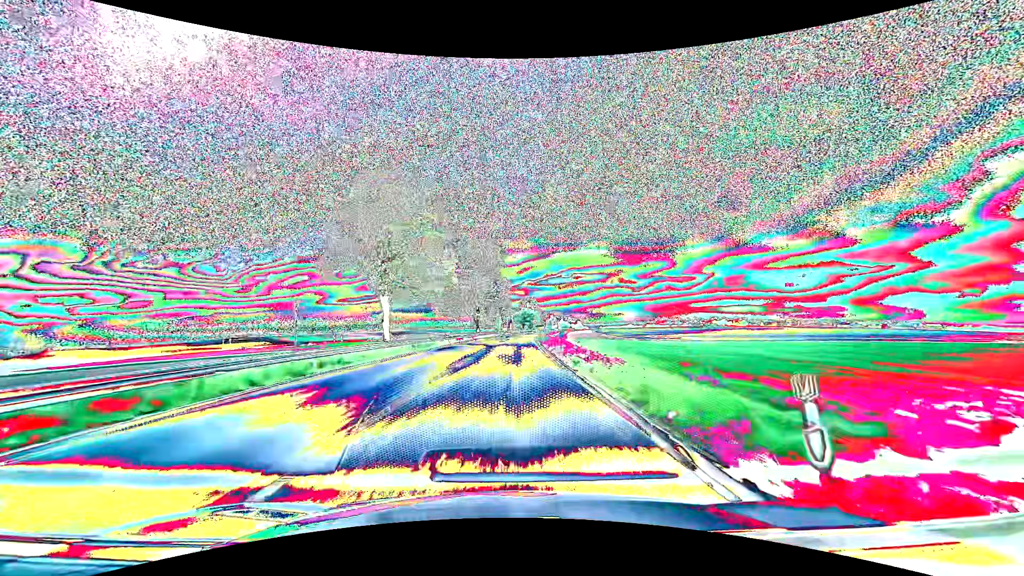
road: primary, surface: asphalt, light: Day
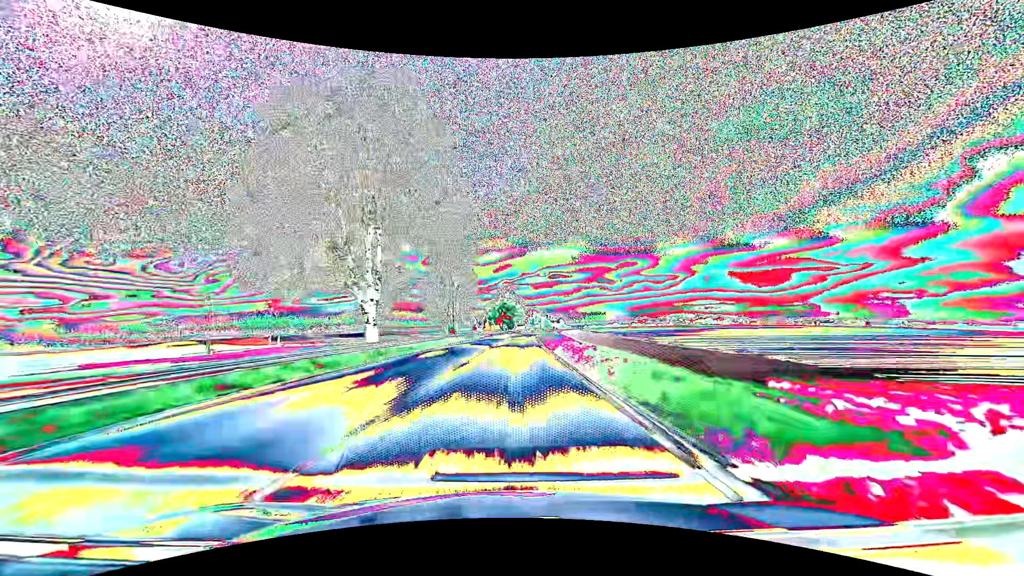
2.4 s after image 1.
(+1.5, +63.2) m; +2°
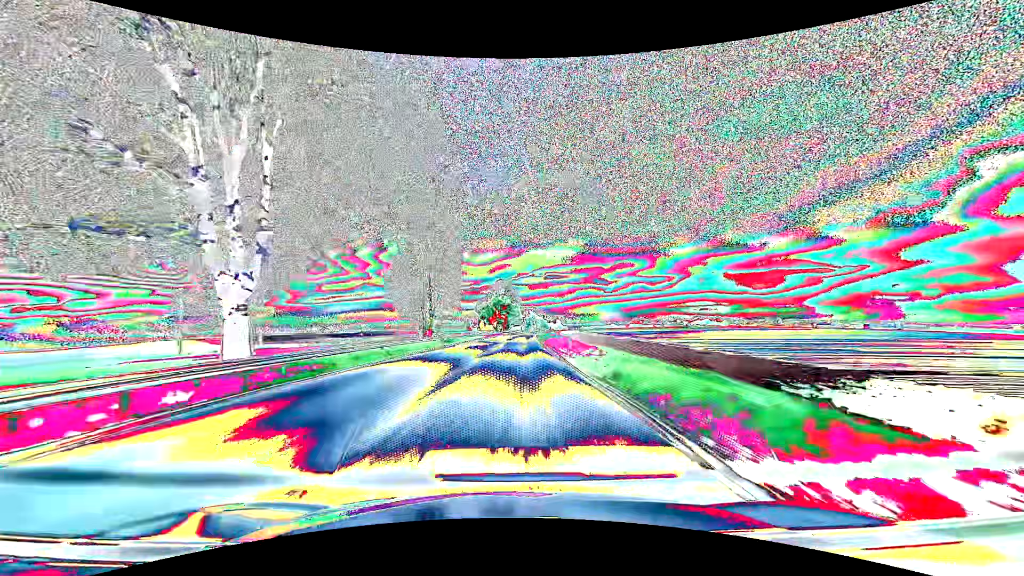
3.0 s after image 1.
(+0.1, +15.8) m; +1°
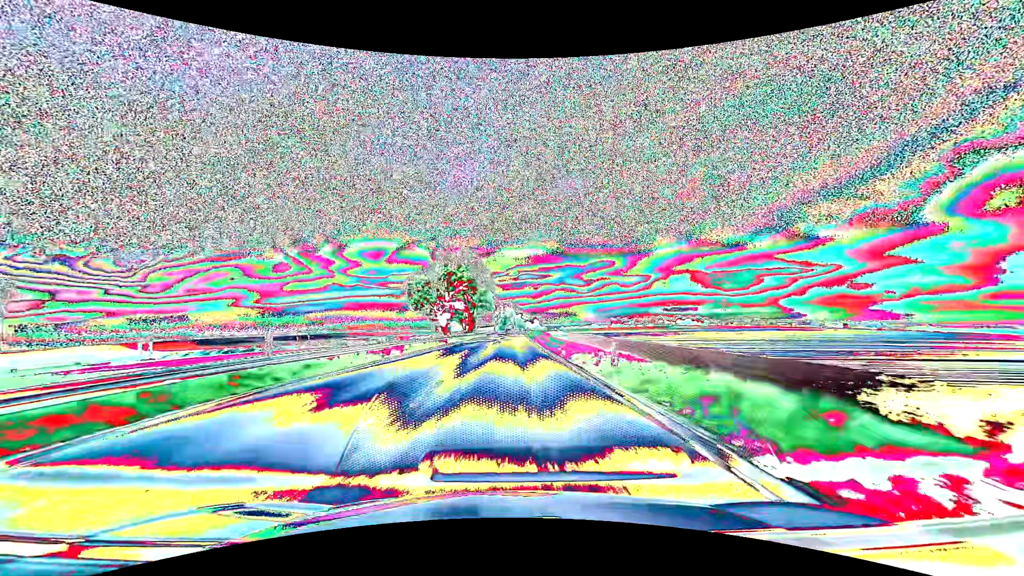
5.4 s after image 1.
(+1.6, +63.2) m; +3°
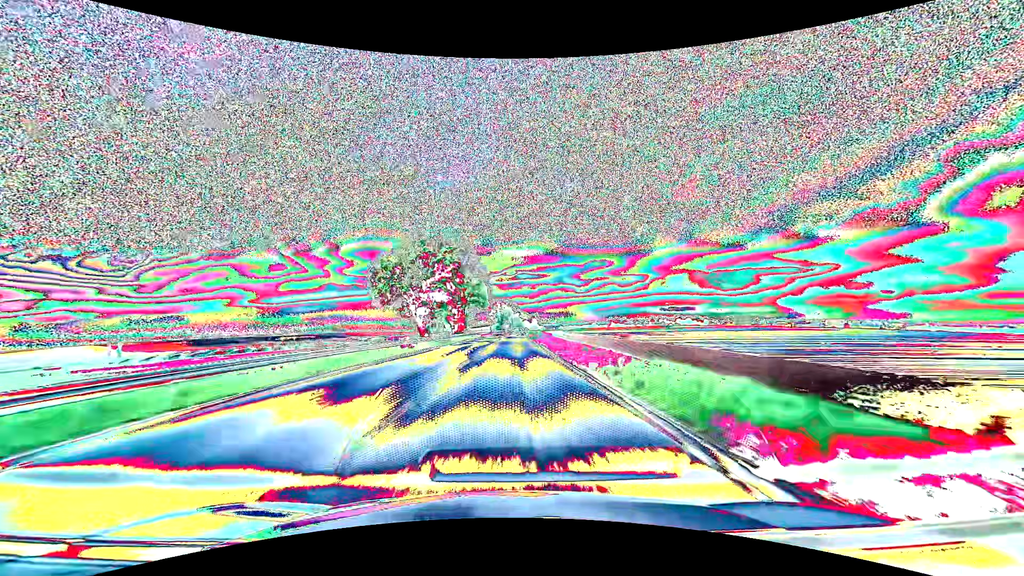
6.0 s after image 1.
(+0.1, +15.8) m; 0°
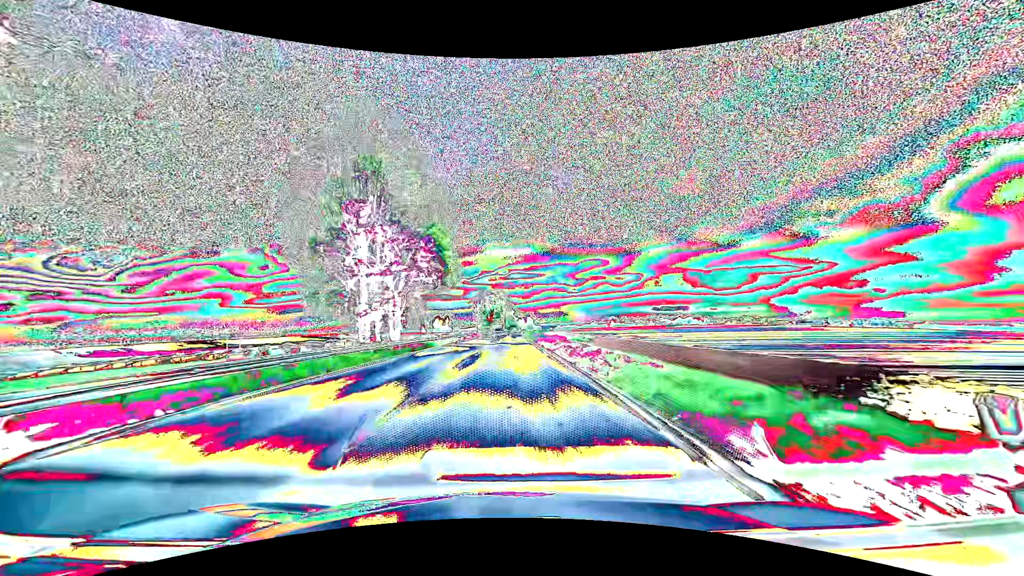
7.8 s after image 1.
(+0.4, +47.4) m; +1°
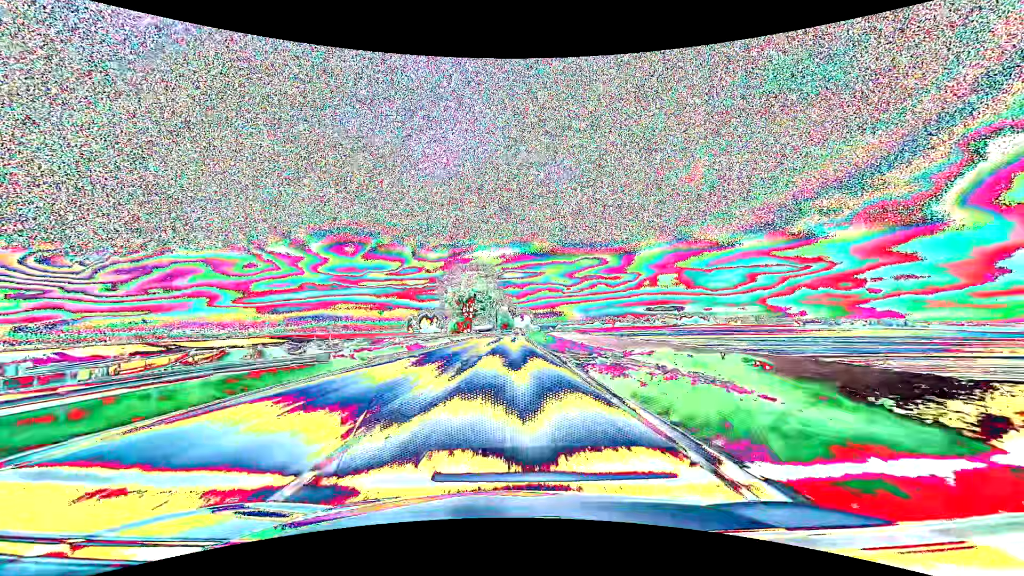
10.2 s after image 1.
(+0.3, +63.3) m; +1°
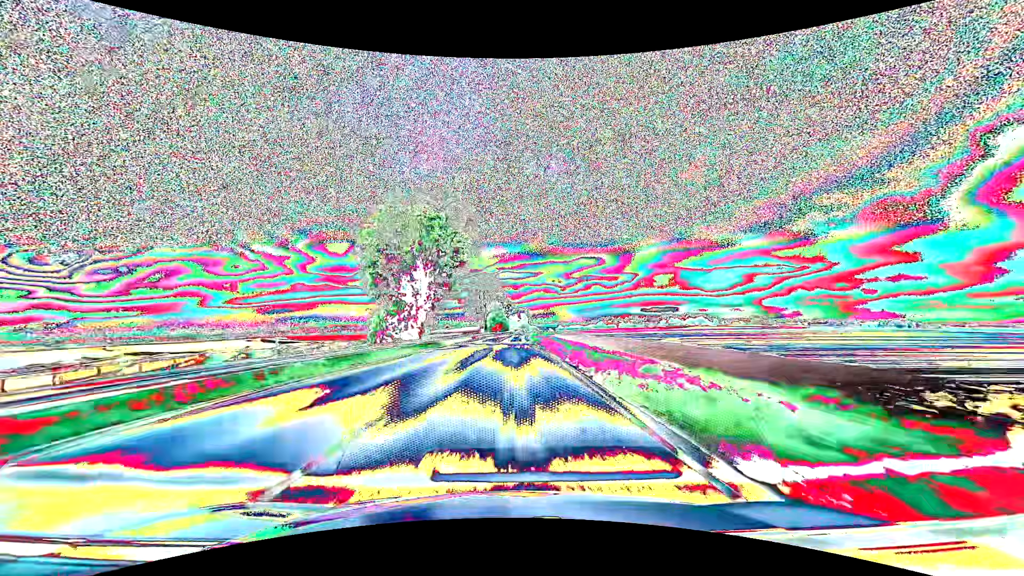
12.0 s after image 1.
(+0.2, +47.5) m; +1°
(0, +10) (0, +20) (0, +30) (0, +40) (0, +50) (0, +60) (+1, +70) (+1, +80) (+1, +90) (+2, +100) m
